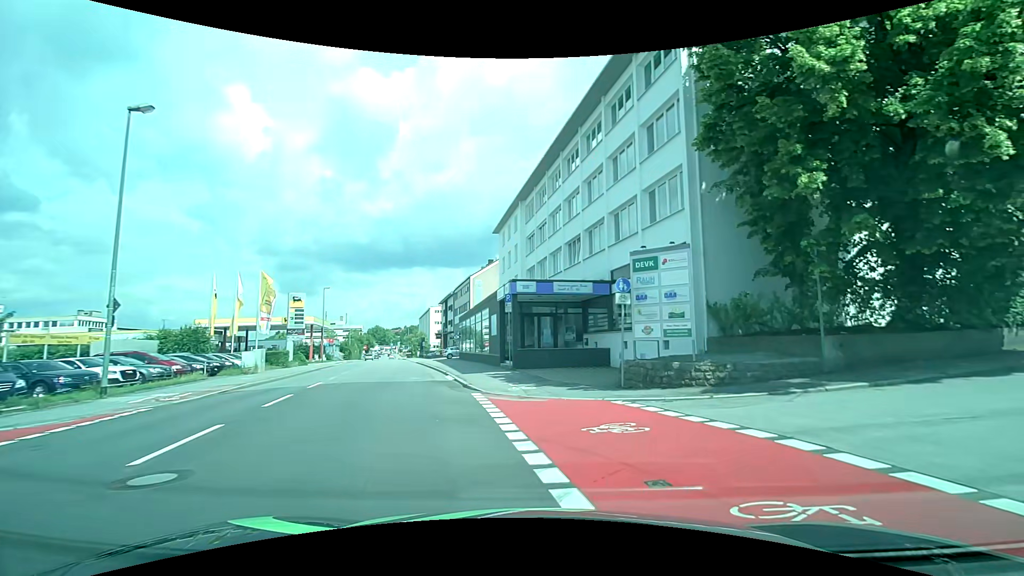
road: tertiary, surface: asphalt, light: Day
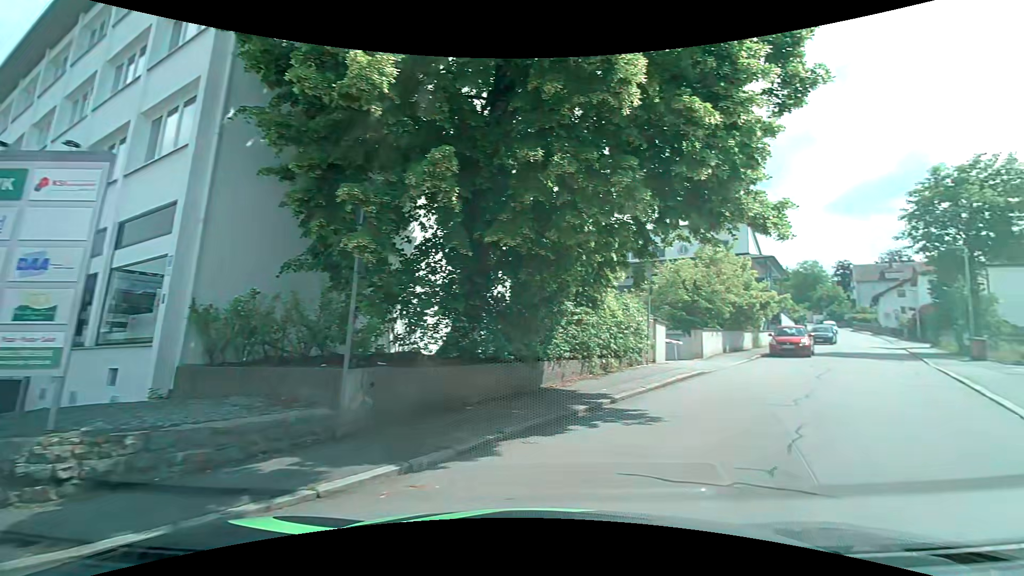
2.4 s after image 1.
(+2.5, +6.7) m; +47°
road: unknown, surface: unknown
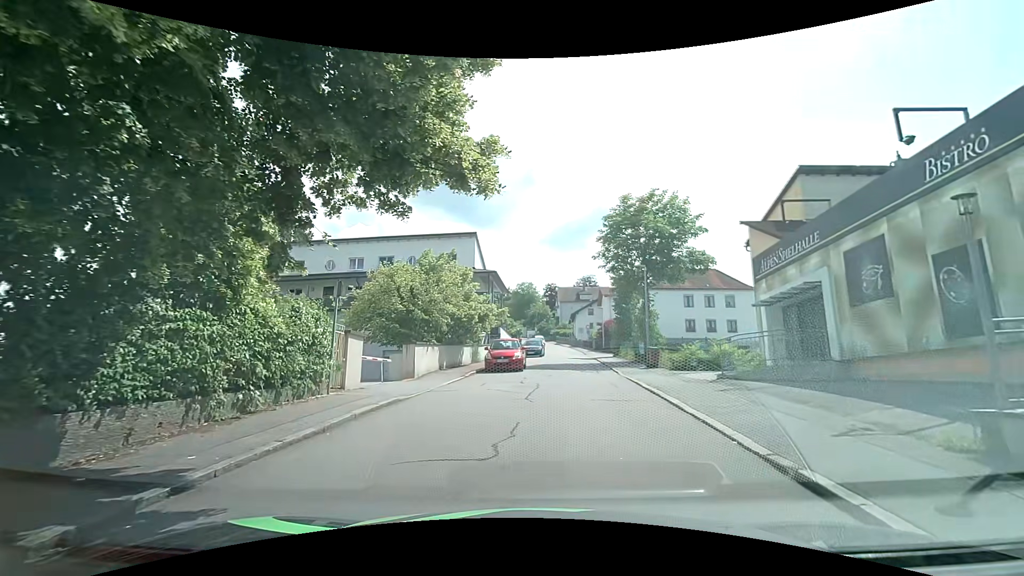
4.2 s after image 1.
(+1.2, +4.2) m; +30°
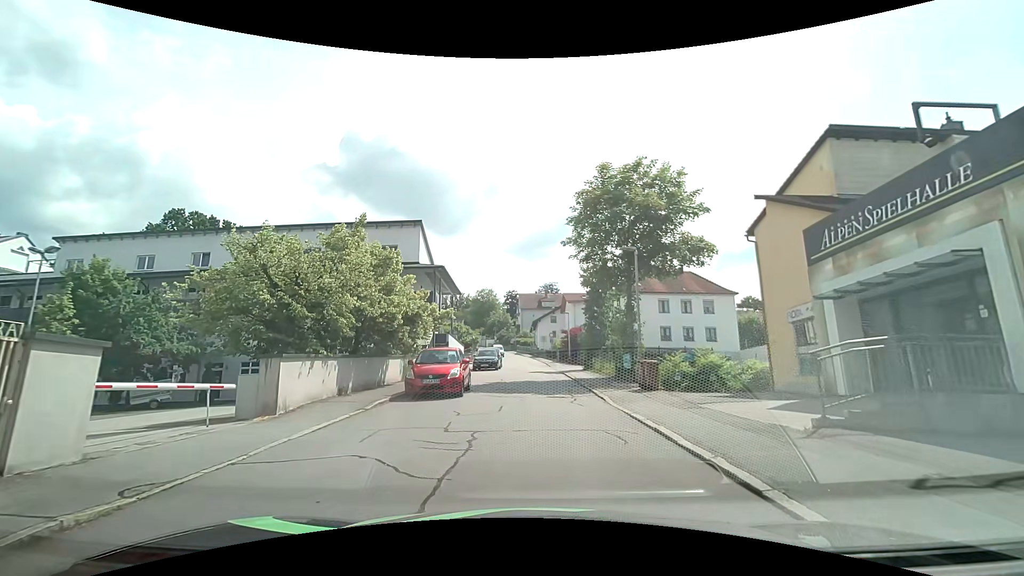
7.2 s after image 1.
(+0.3, +7.4) m; +5°
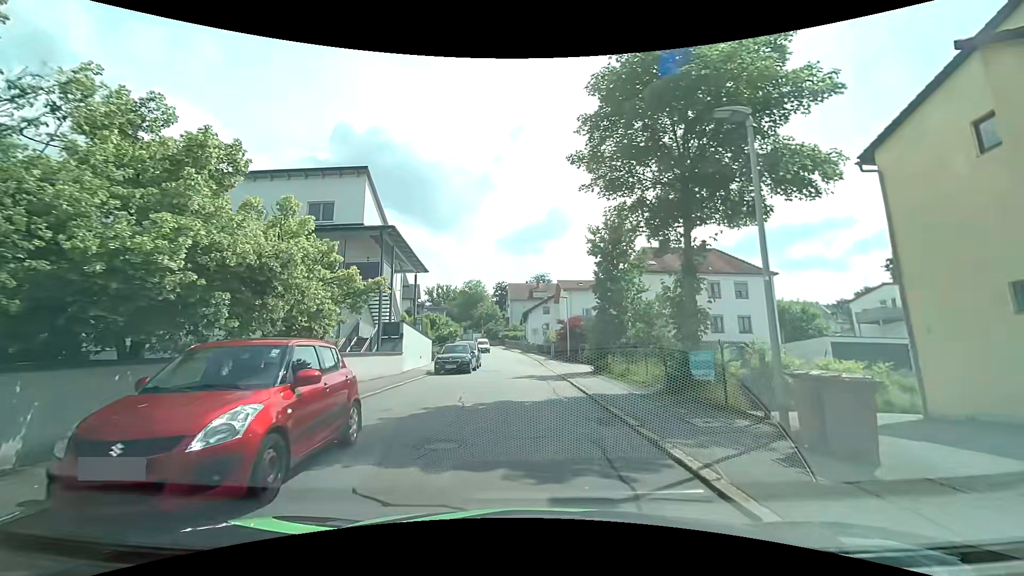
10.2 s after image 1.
(0.0, +10.6) m; 0°
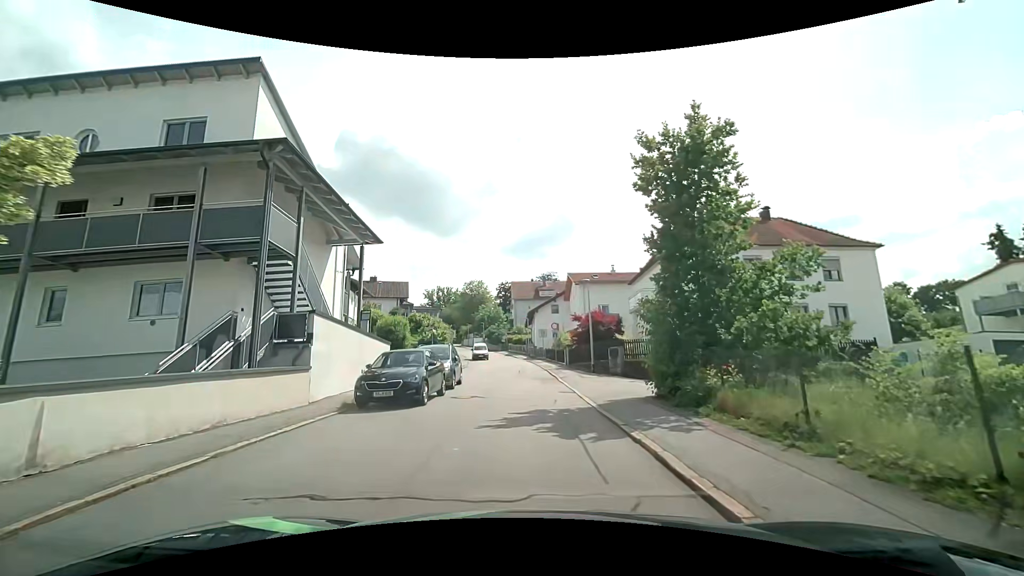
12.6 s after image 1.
(+0.1, +11.5) m; 0°
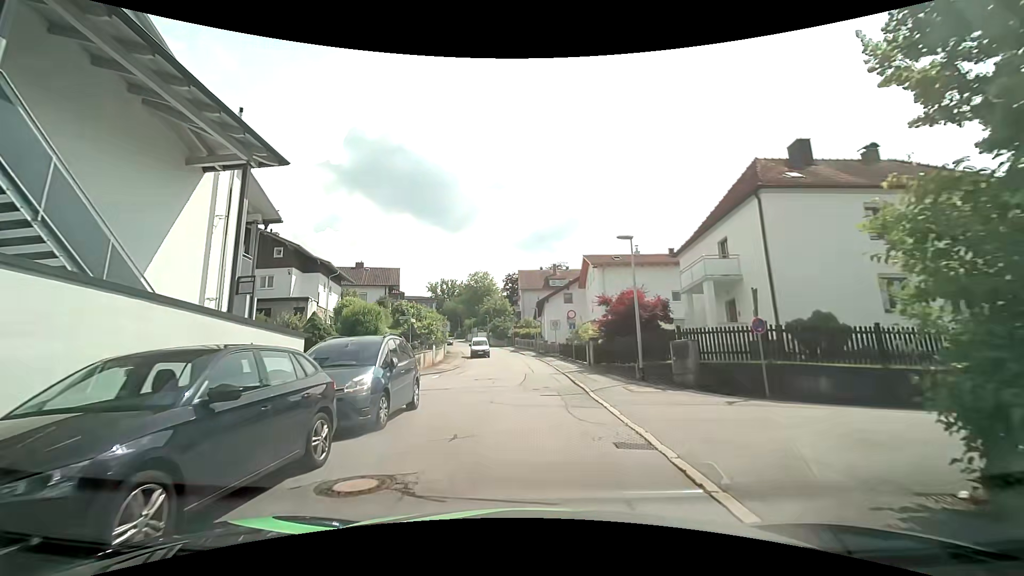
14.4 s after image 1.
(-0.2, +9.7) m; -2°
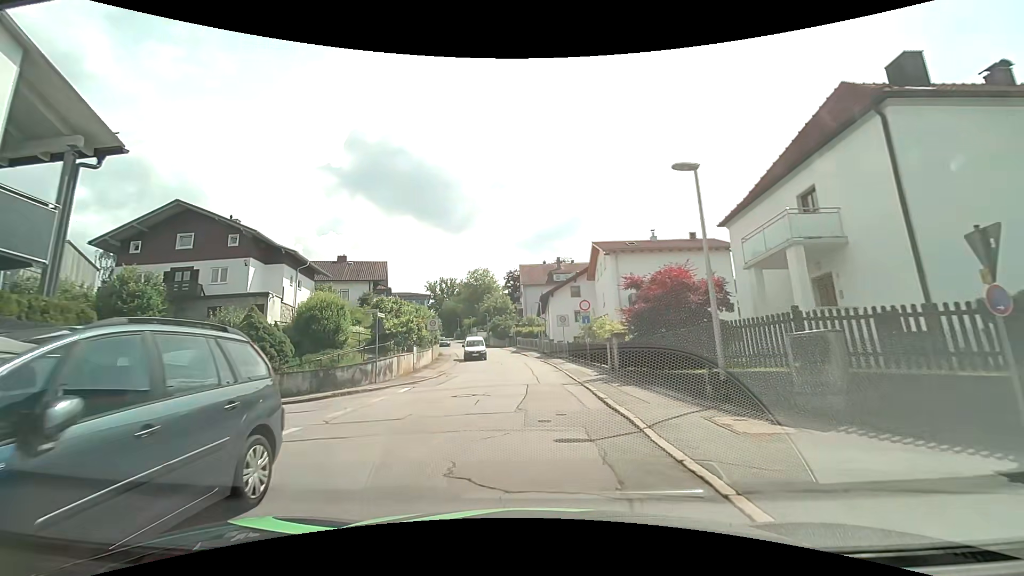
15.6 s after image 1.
(0.0, +6.8) m; +1°
